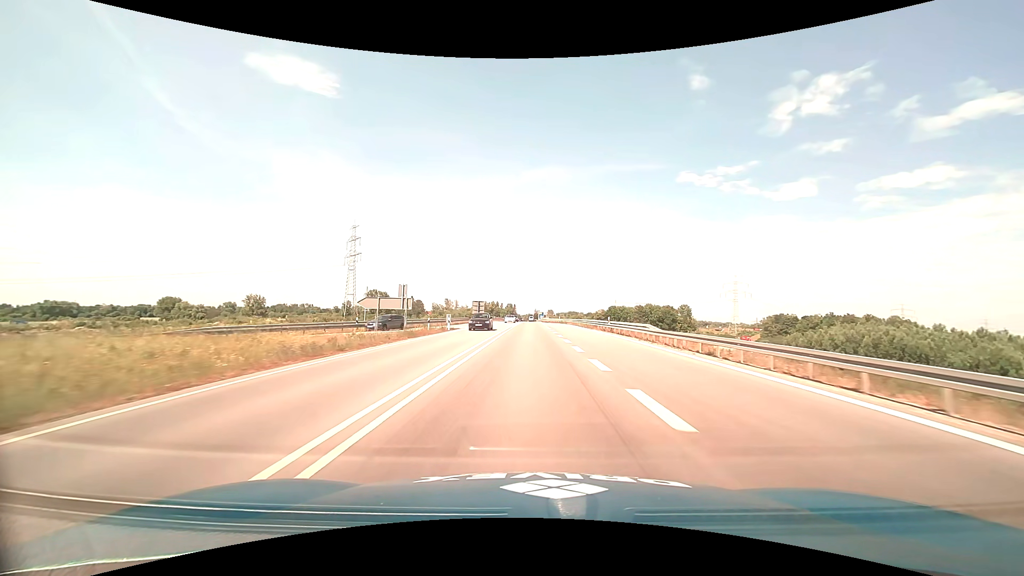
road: trunk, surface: asphalt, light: Day
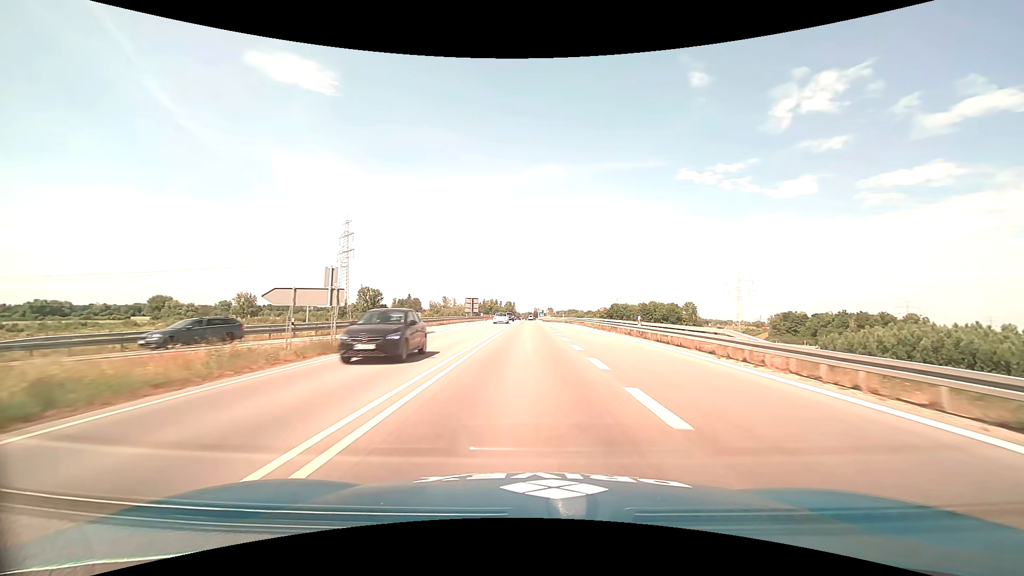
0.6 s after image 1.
(0.0, +12.0) m; 0°
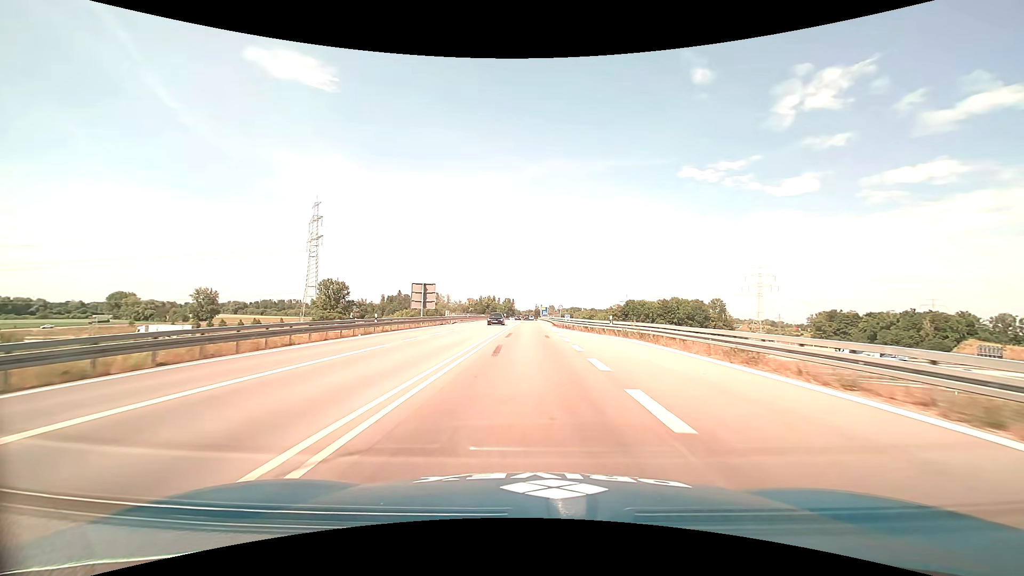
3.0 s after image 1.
(-0.1, +48.3) m; 0°
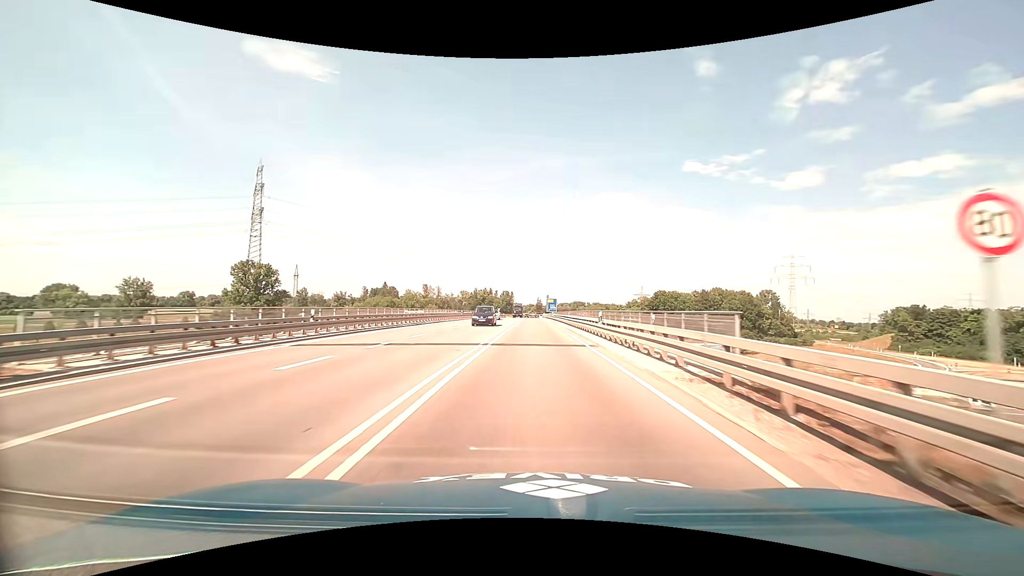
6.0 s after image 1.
(-0.3, +60.0) m; 0°
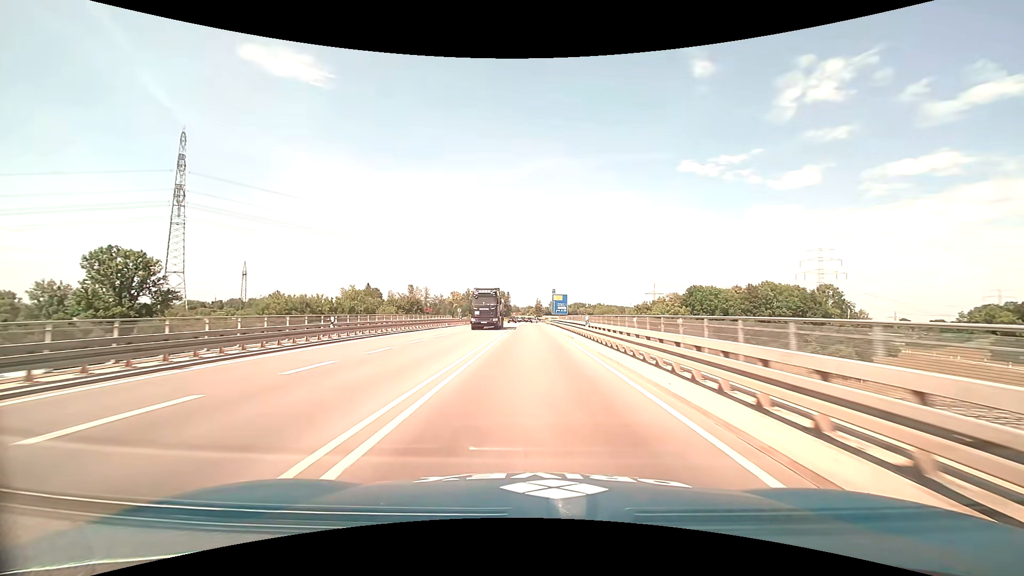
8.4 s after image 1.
(+0.3, +47.2) m; 0°
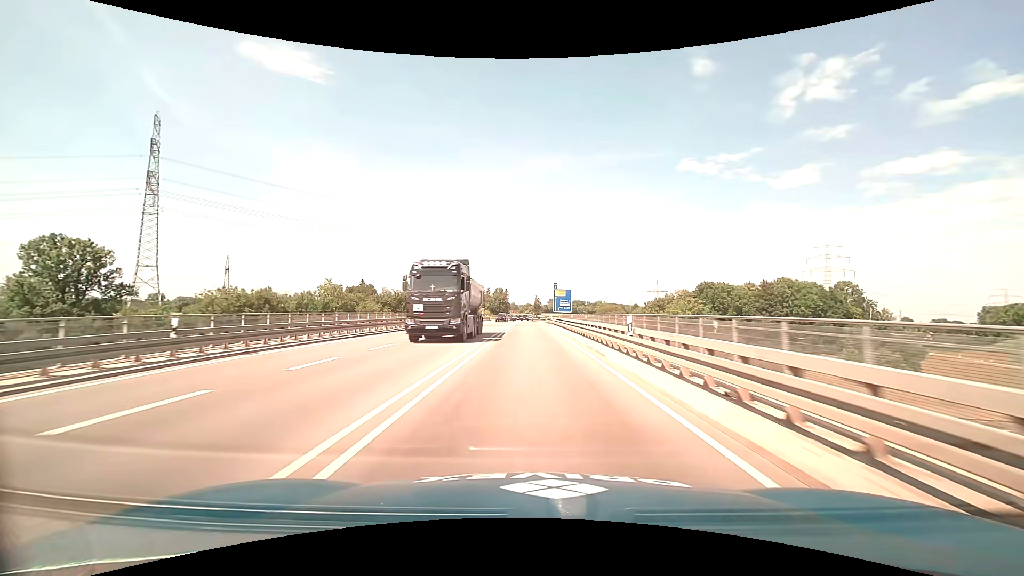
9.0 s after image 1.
(0.0, +11.6) m; 0°
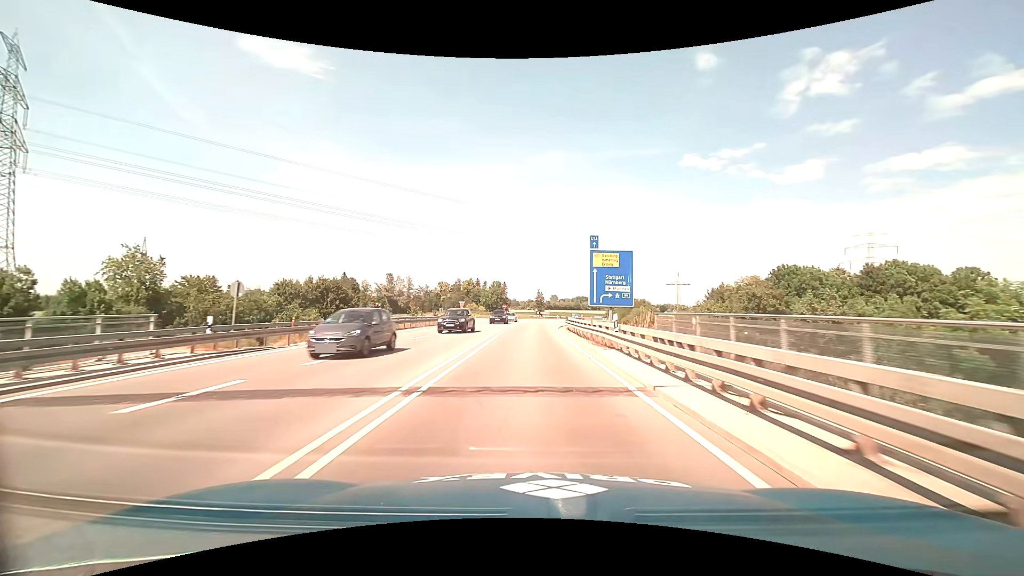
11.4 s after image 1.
(-0.1, +46.9) m; 0°
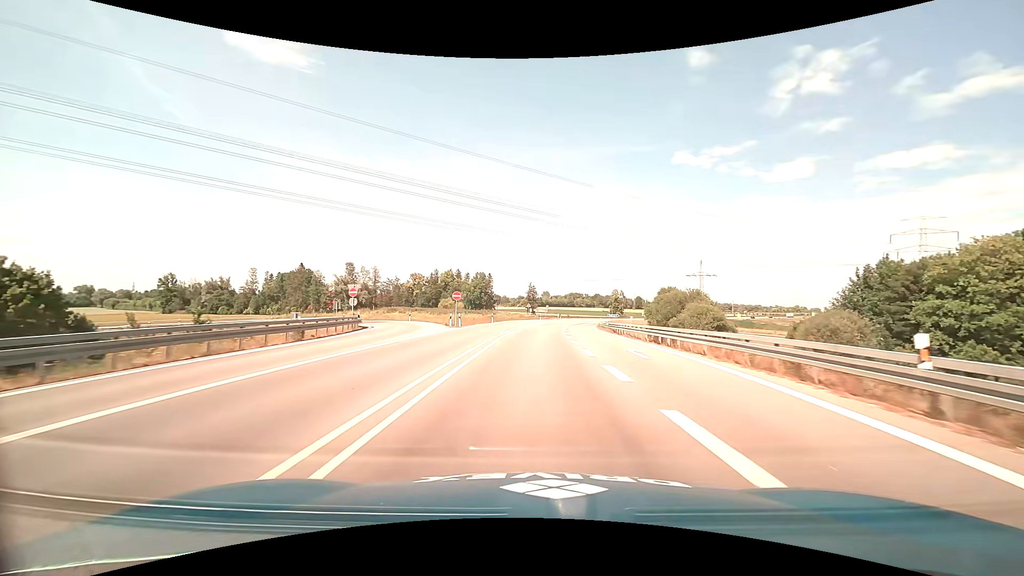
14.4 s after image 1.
(+0.2, +57.6) m; +1°
(0, +10) (0, +20) (0, +30) (0, +40) (+1, +50) (+2, +60) (+2, +70) (+3, +80) (+5, +90) (+6, +100) m
